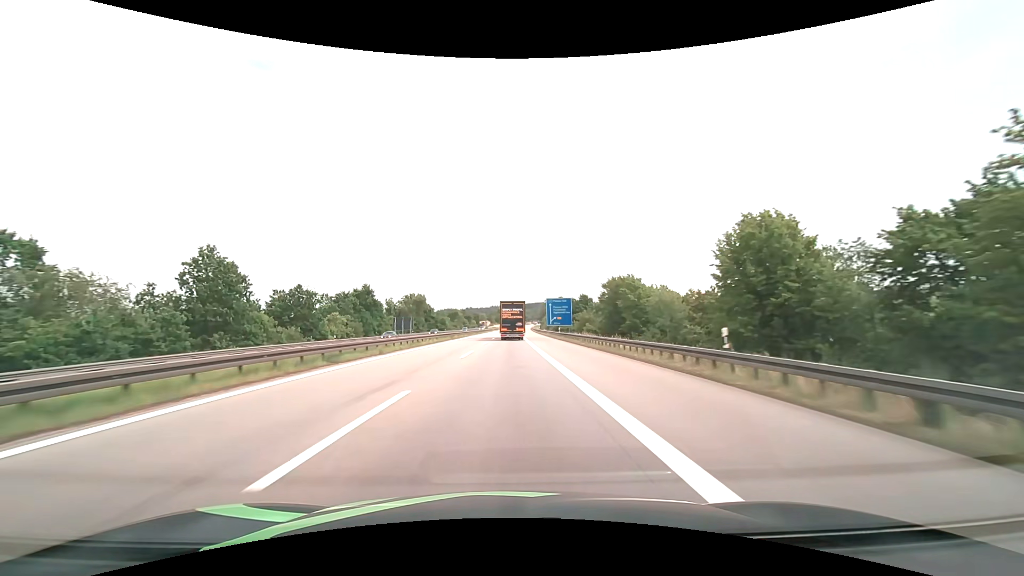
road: motorway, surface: asphalt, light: Day
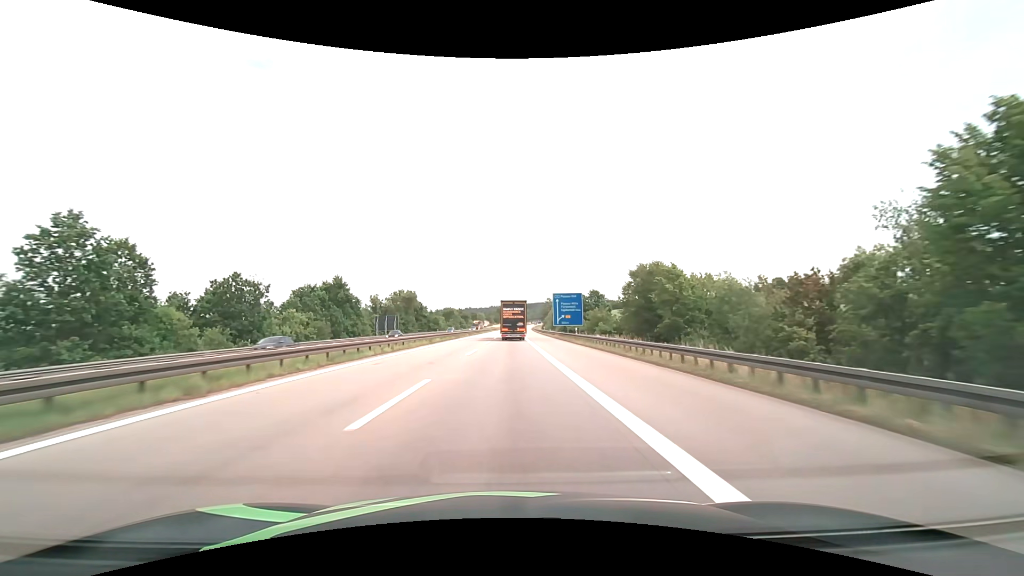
(0.0, +15.7) m; 0°
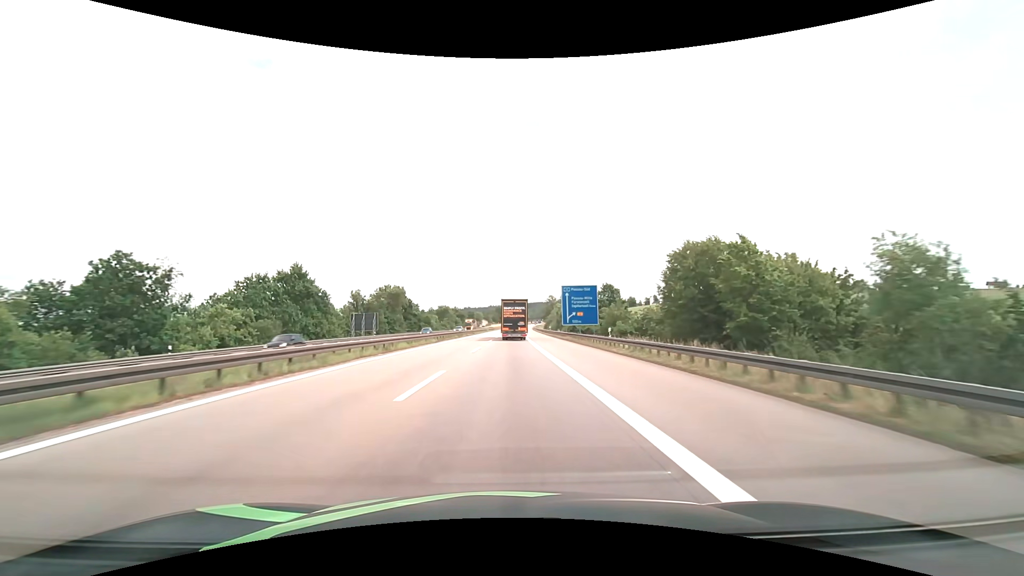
(0.0, +15.5) m; 0°
(0, +10) (0, +20) (0, +30) (0, +40) (0, +50) (0, +60) (0, +70) (+1, +80) (+1, +90) (+1, +100) m
